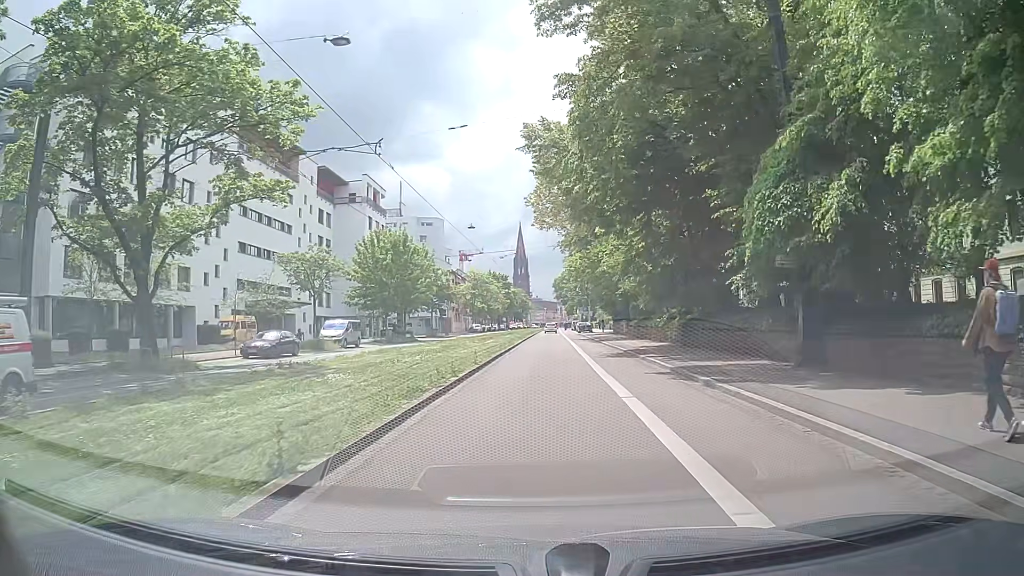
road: primary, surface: asphalt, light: Day
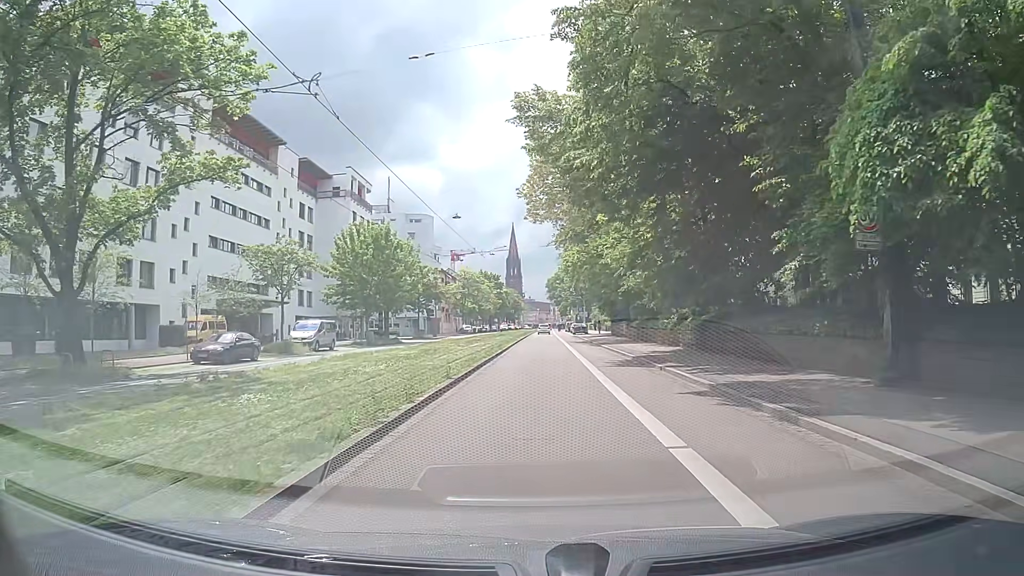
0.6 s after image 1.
(0.0, +4.8) m; 0°
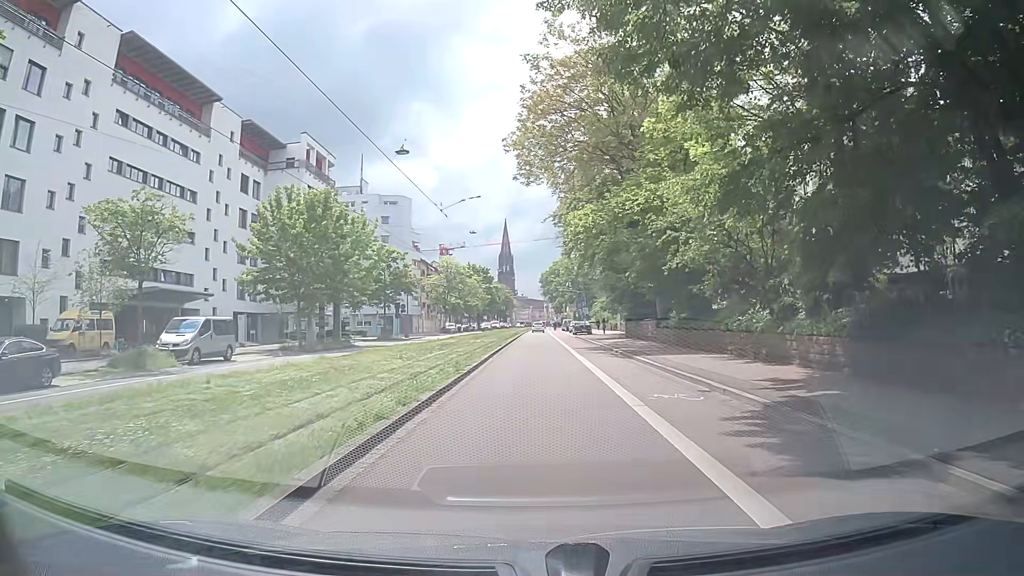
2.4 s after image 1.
(+0.4, +15.4) m; +1°
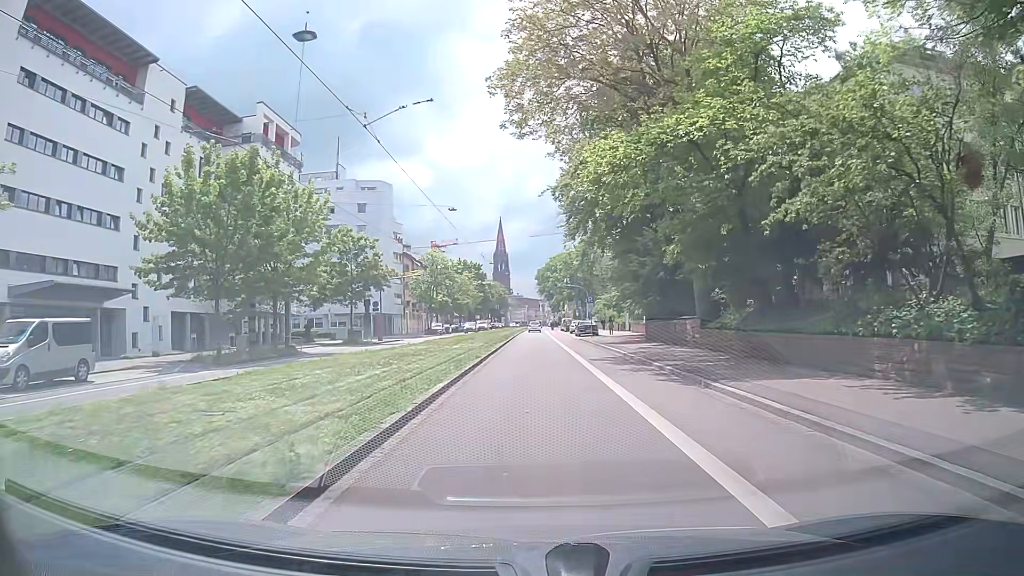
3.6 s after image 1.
(+0.2, +11.2) m; 0°
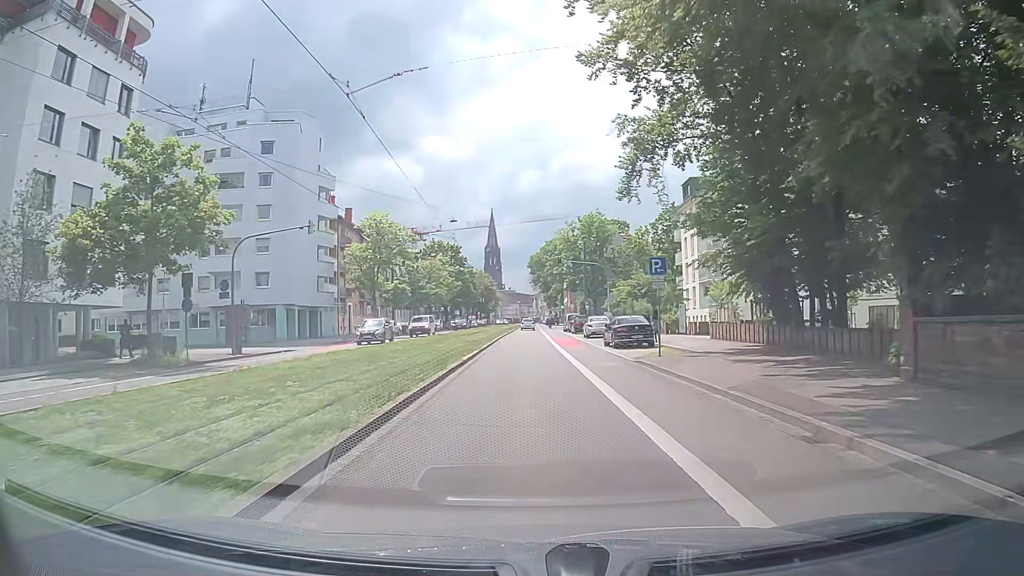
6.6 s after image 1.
(+0.8, +30.7) m; +1°
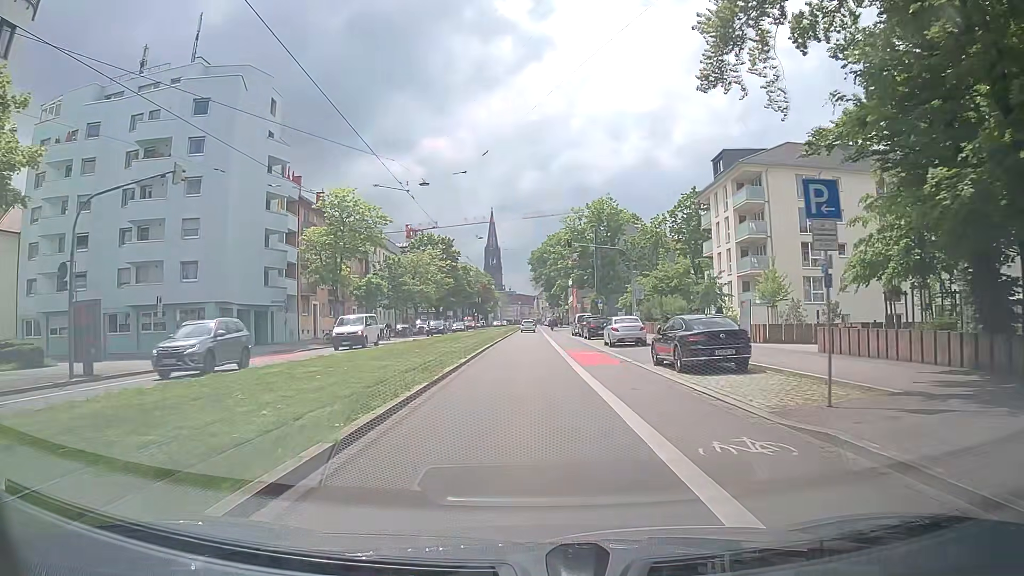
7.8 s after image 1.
(0.0, +13.1) m; 0°
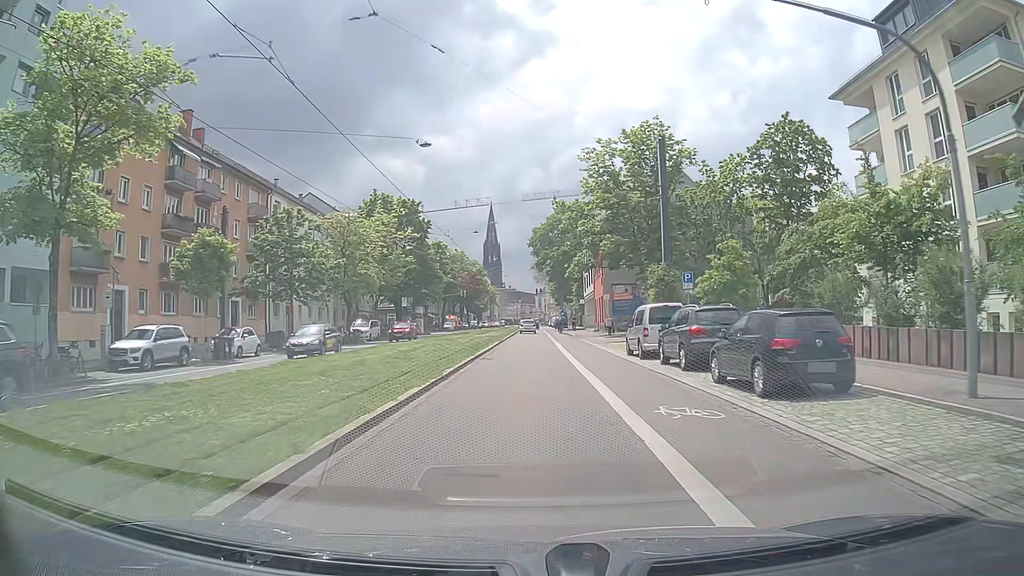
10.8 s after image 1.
(+0.2, +33.7) m; 0°
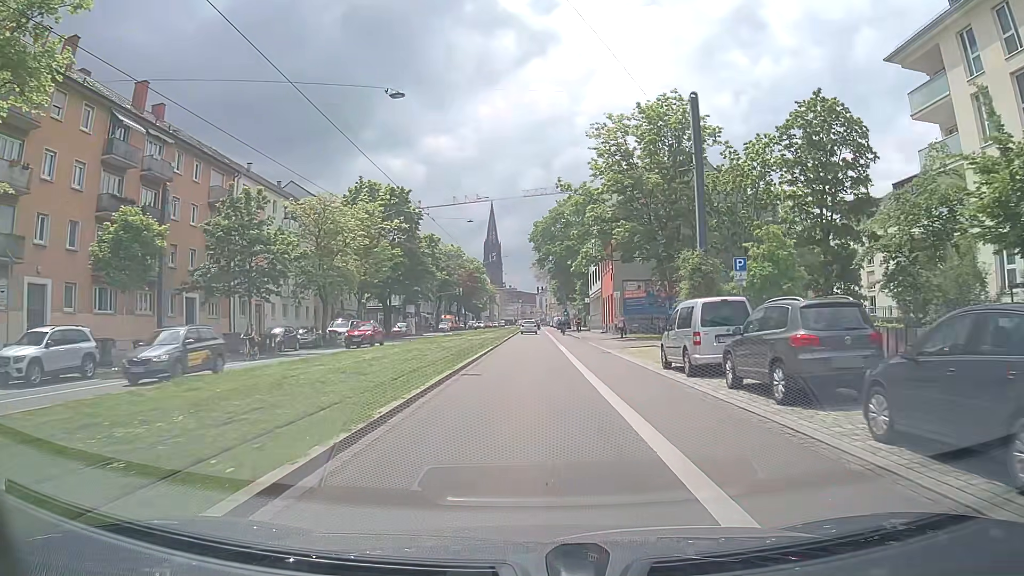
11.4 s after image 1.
(0.0, +6.9) m; 0°
(0, +10) (0, +20) (0, +30) (0, +40) (0, +50) (0, +60) (0, +70) (0, +80) (0, +90) (0, +100) m
